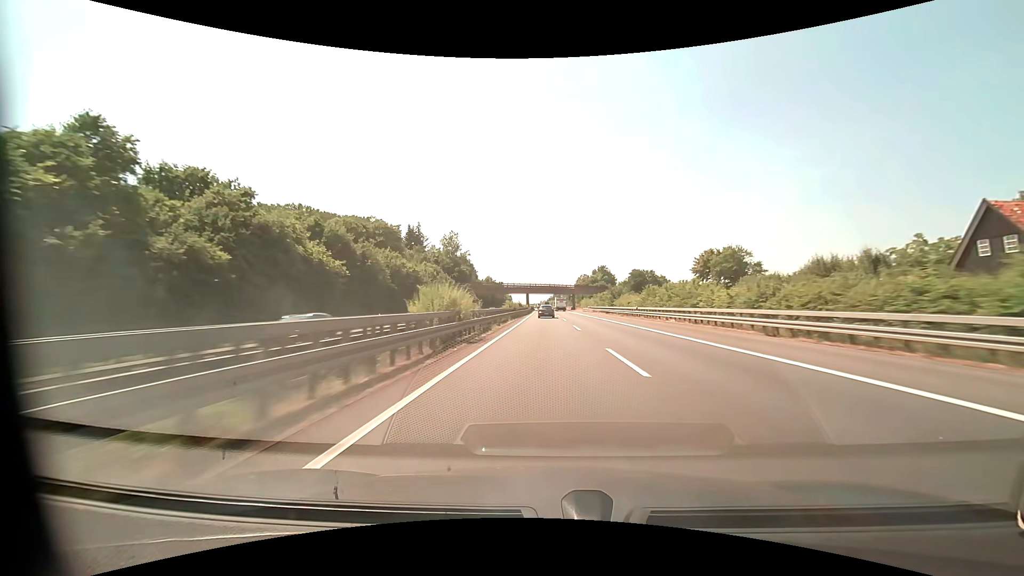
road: motorway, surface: asphalt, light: Day
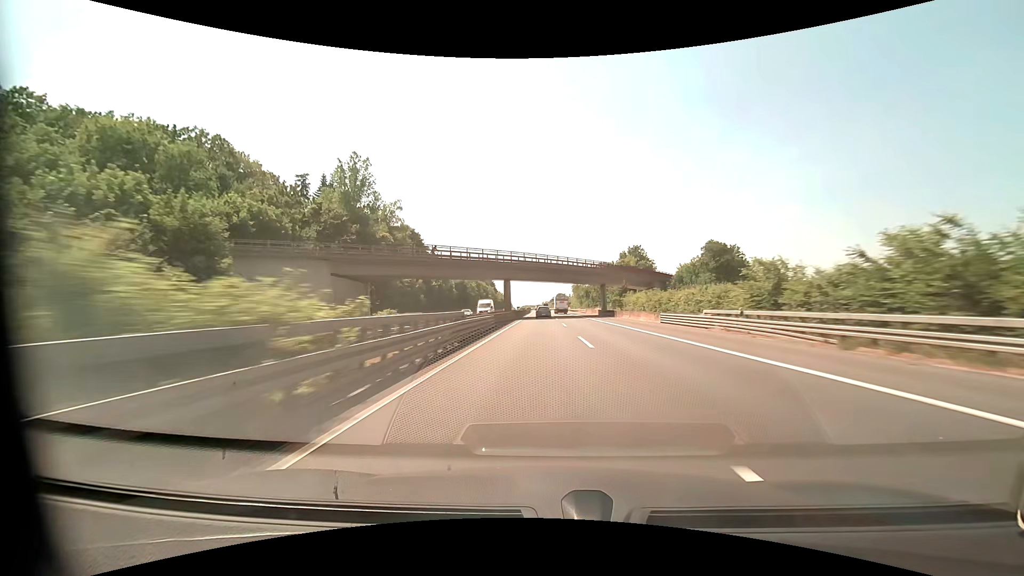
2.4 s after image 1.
(-0.1, +83.2) m; 0°
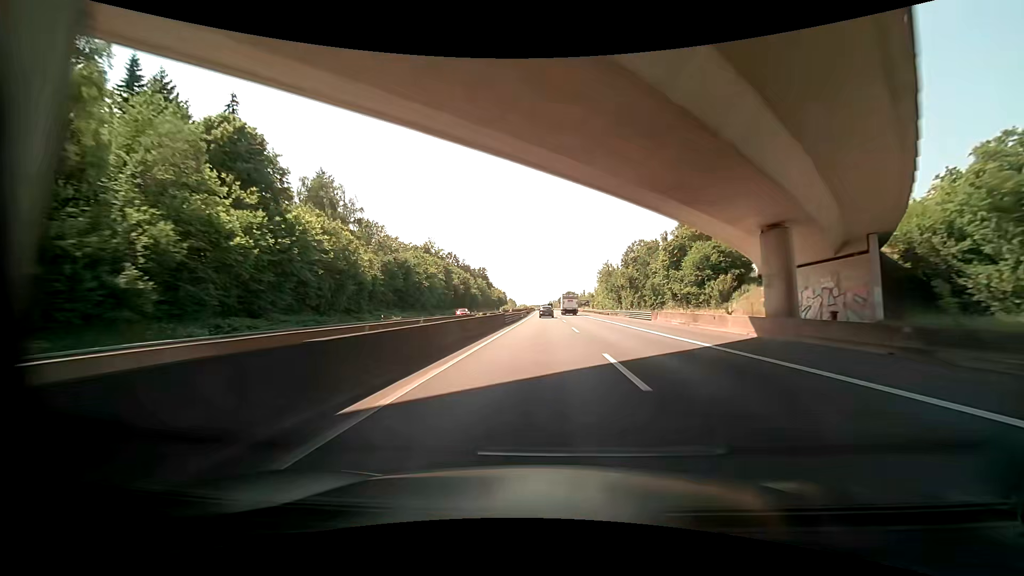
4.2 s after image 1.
(-0.4, +62.3) m; -1°
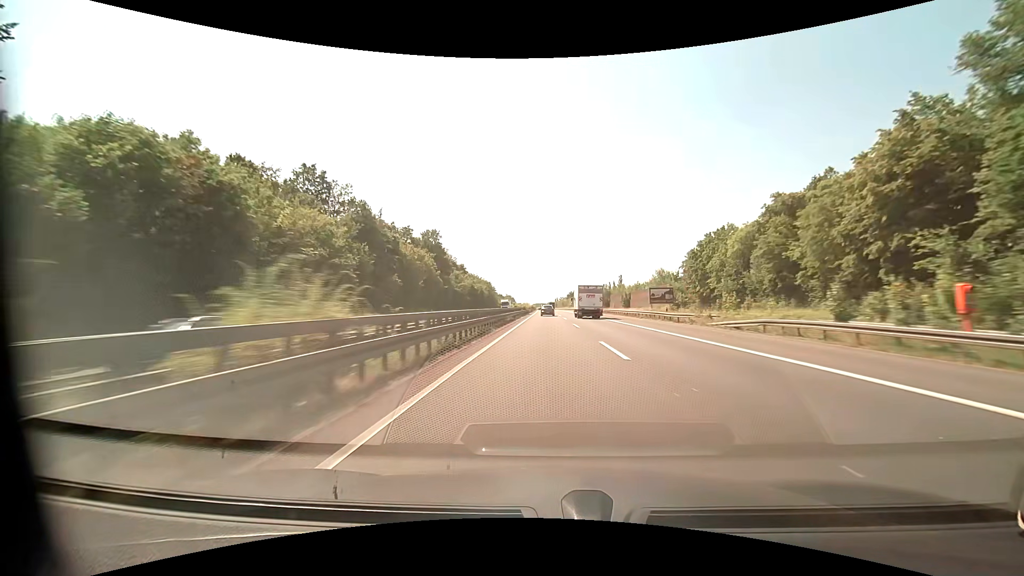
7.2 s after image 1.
(-0.6, +103.6) m; -1°
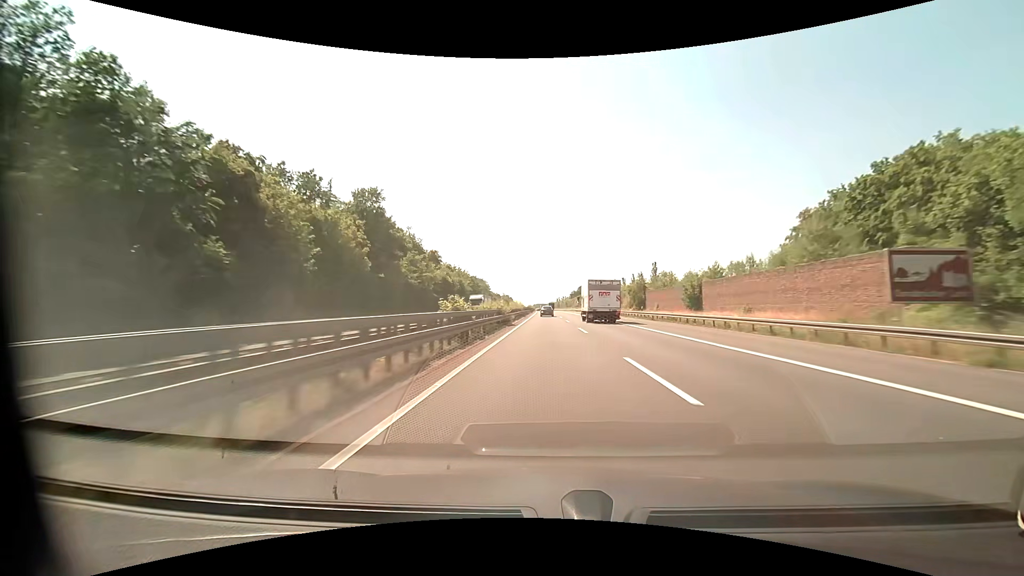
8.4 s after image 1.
(0.0, +41.4) m; 0°
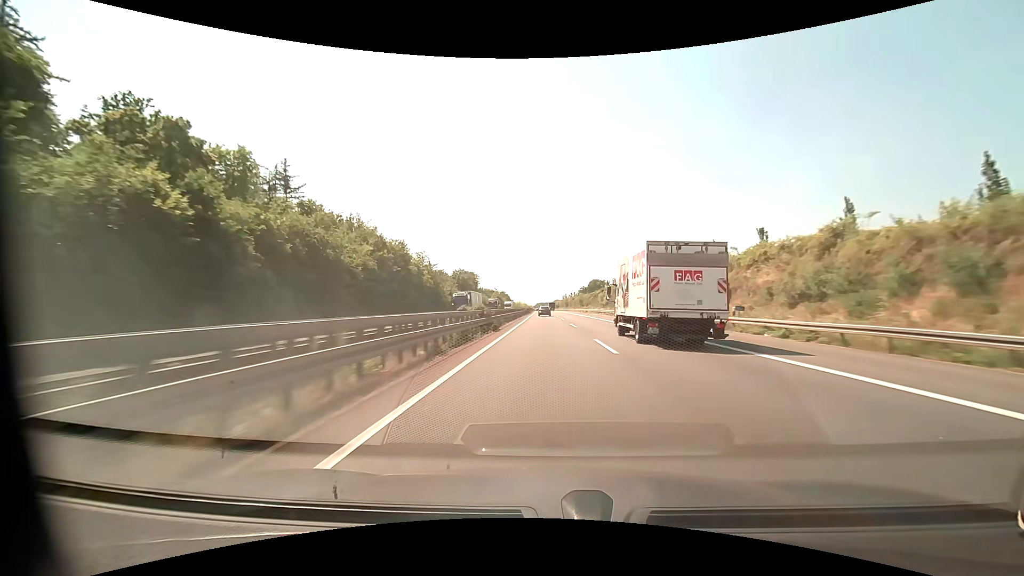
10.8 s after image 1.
(-0.1, +82.6) m; 0°
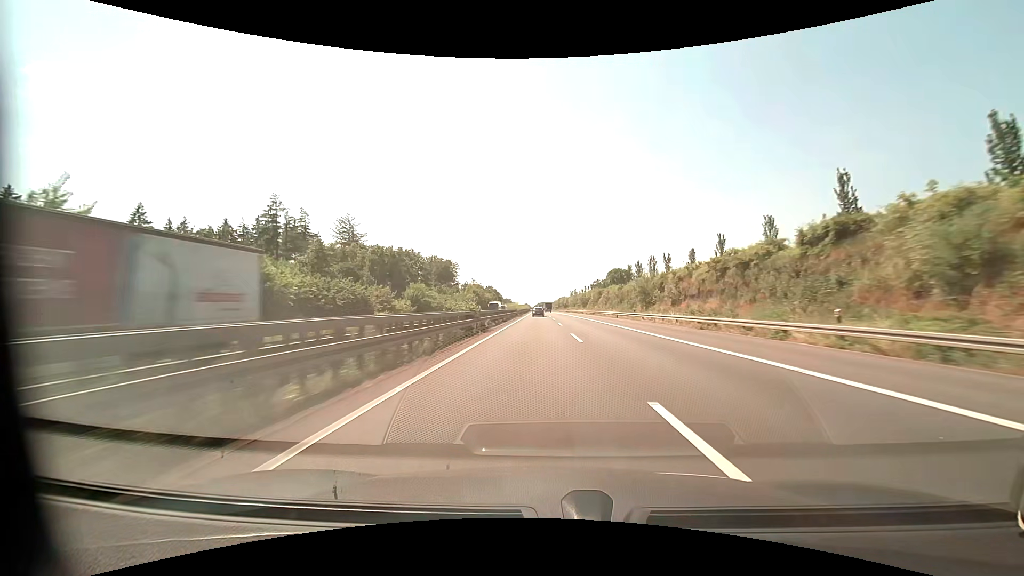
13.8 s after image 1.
(-0.4, +103.1) m; 0°
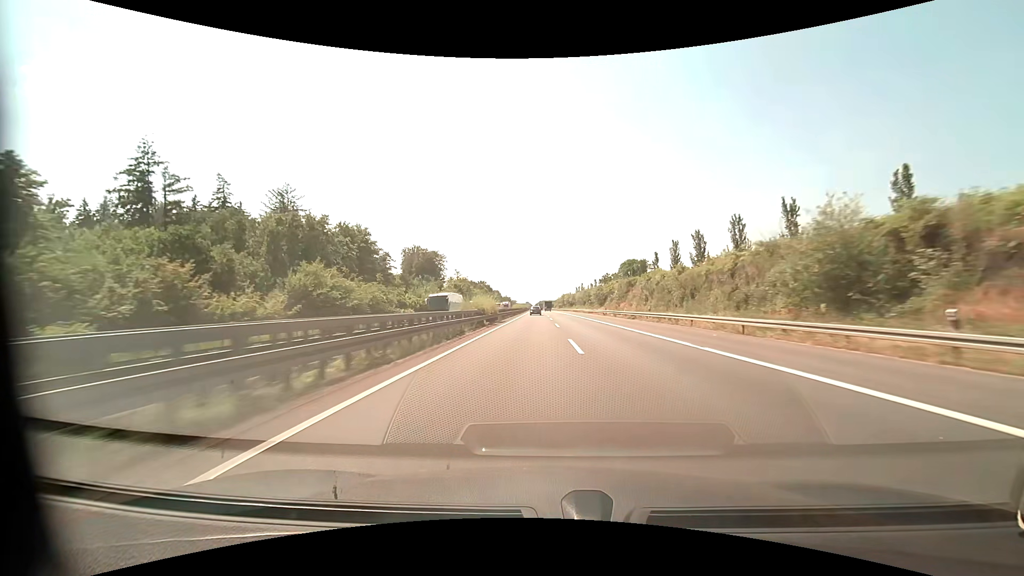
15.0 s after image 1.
(0.0, +41.2) m; 0°
(0, +10) (0, +20) (0, +30) (0, +40) (0, +50) (-1, +60) (-1, +70) (-1, +80) (-1, +90) (-2, +100) m
